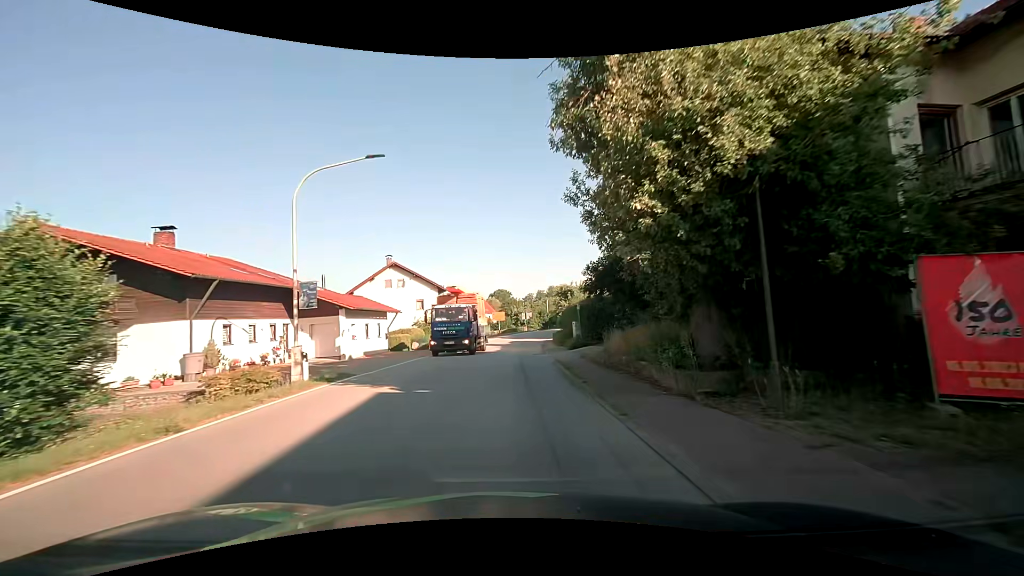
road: secondary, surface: asphalt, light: Day
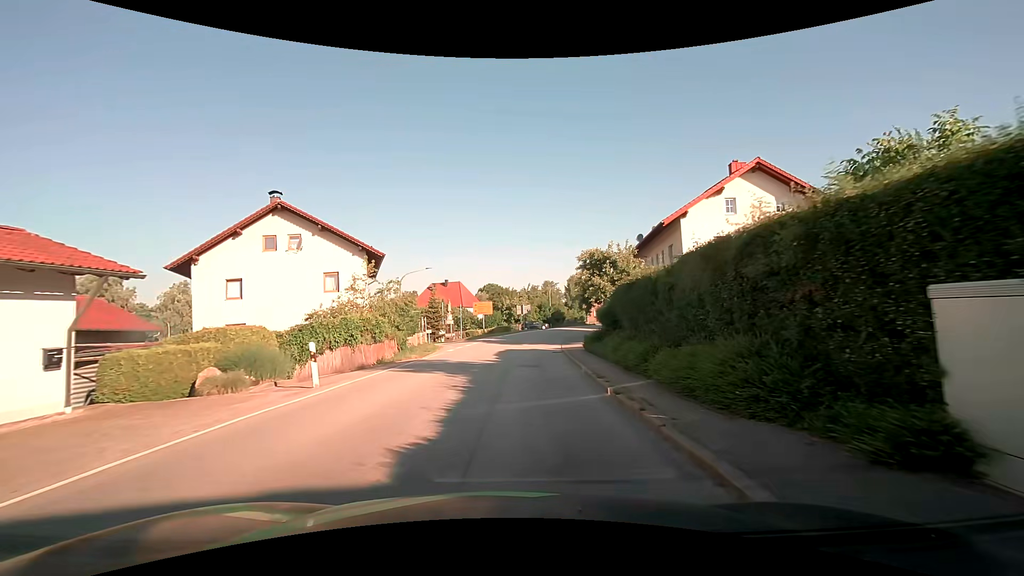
(+0.2, +26.2) m; 0°
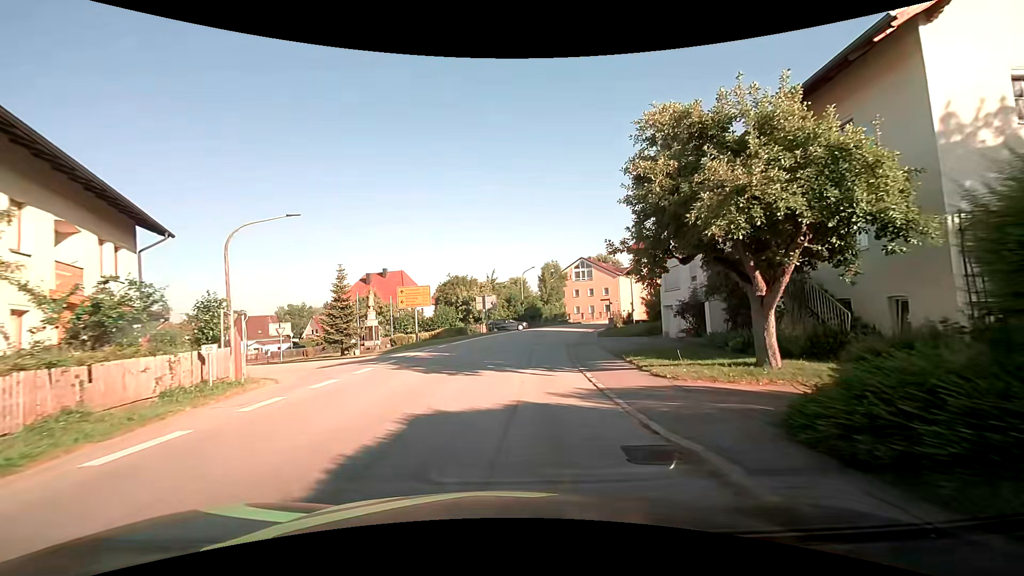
(+0.9, +22.0) m; +5°
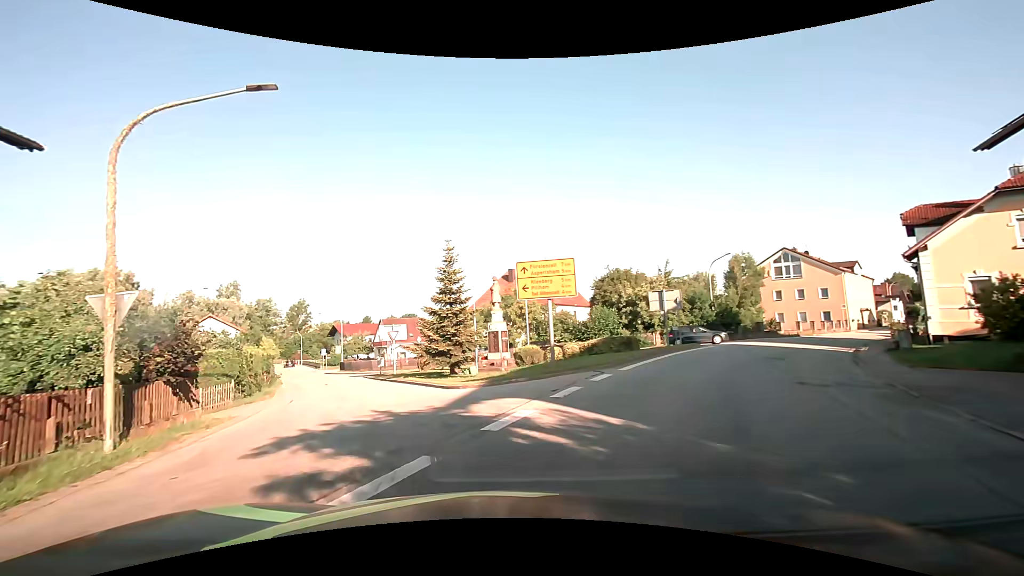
(-1.2, +14.4) m; -19°
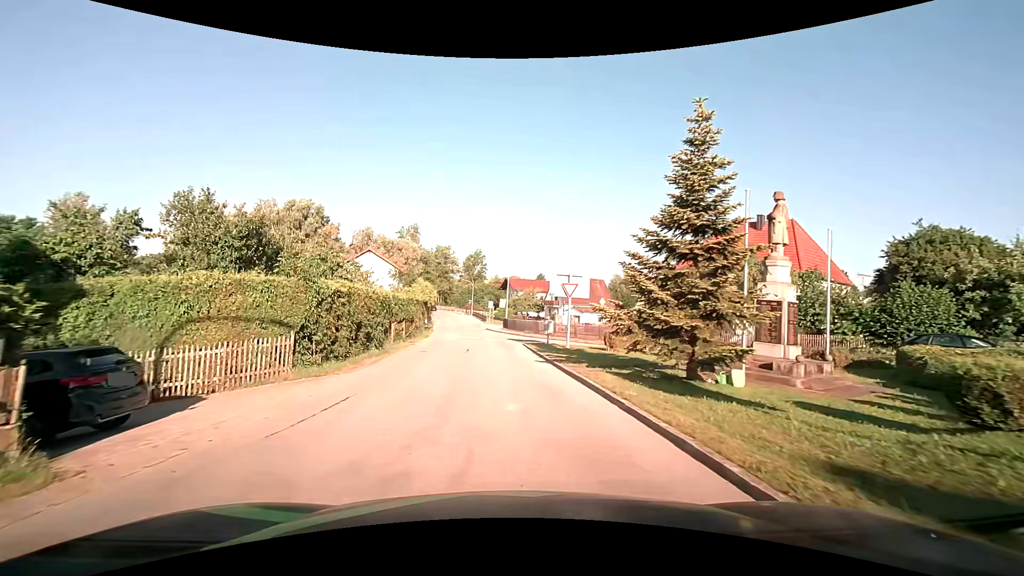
(-2.4, +13.2) m; -18°
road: tertiary
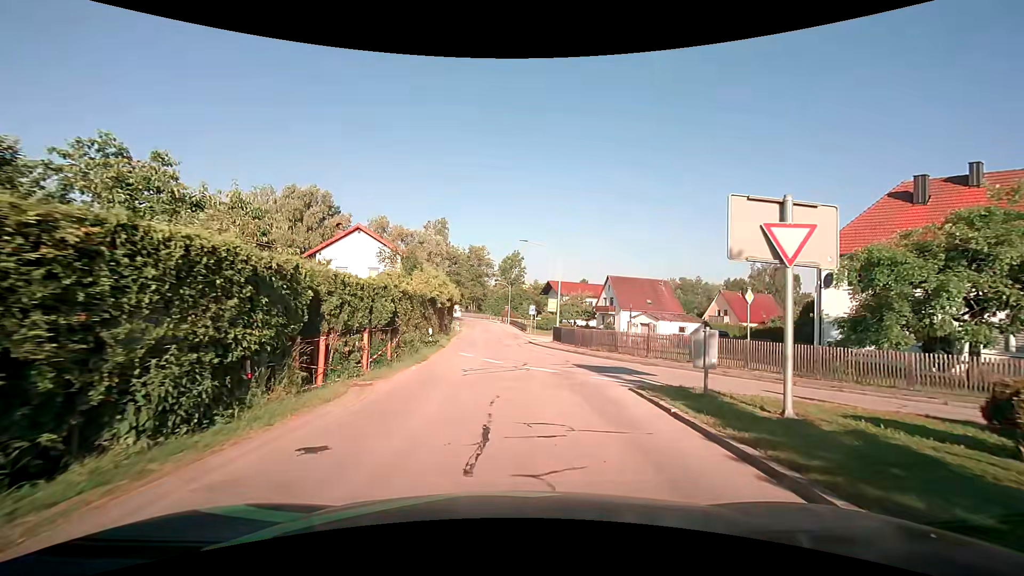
(-0.9, +16.0) m; -5°
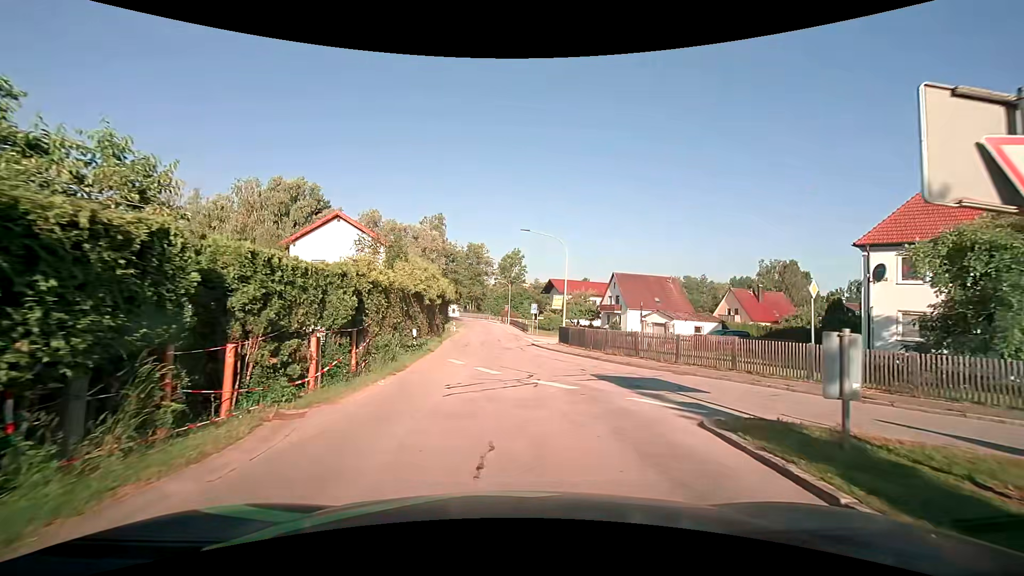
(0.0, +3.9) m; 0°
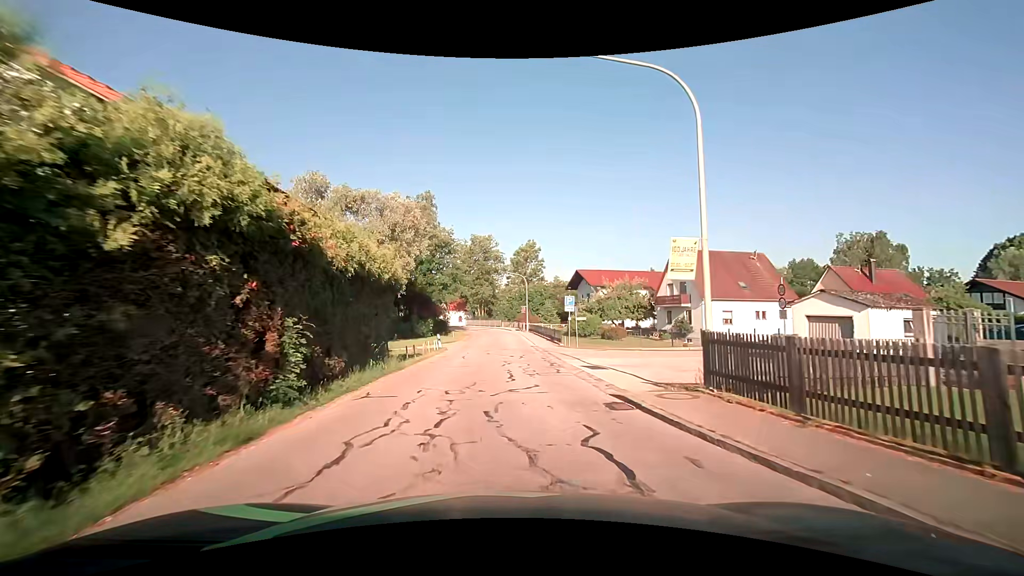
(-0.1, +21.6) m; -2°
(0, +10) (0, +20) (0, +30) (0, +40) (-1, +50) (-1, +60) (-2, +70) (-5, +80) (-8, +89) (-13, +98) m
